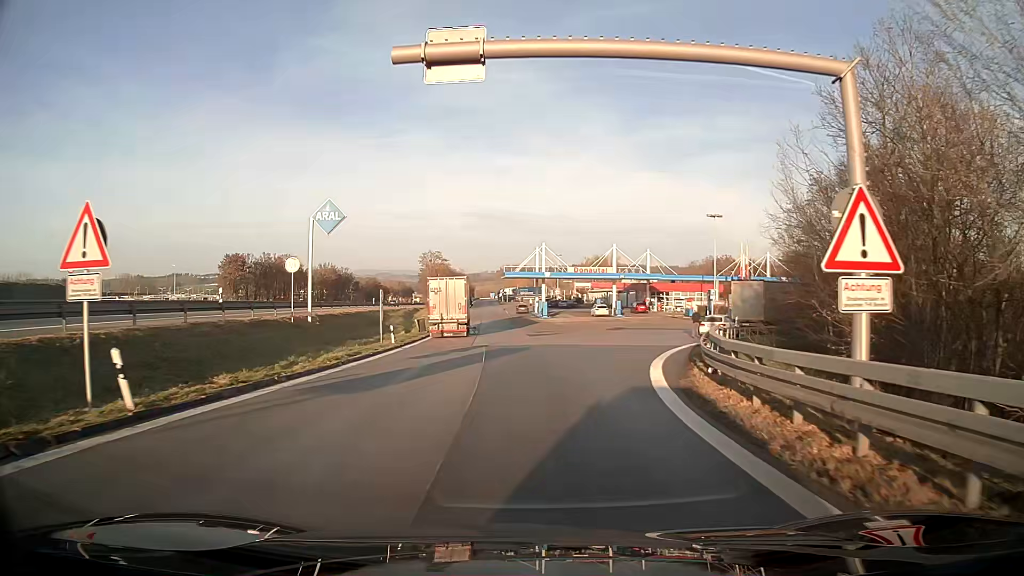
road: service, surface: asphalt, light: Day
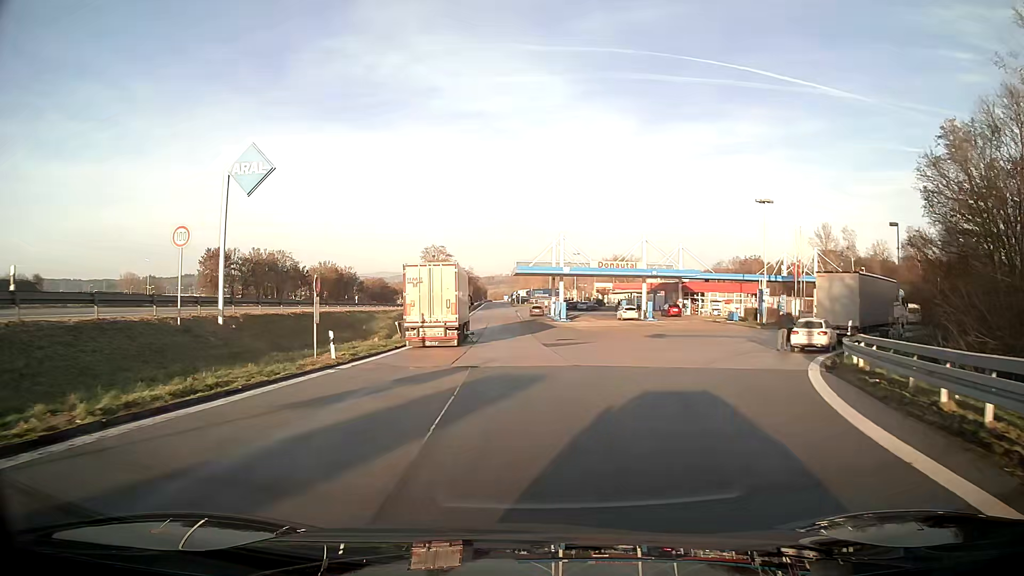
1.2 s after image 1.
(-0.1, +13.0) m; -1°
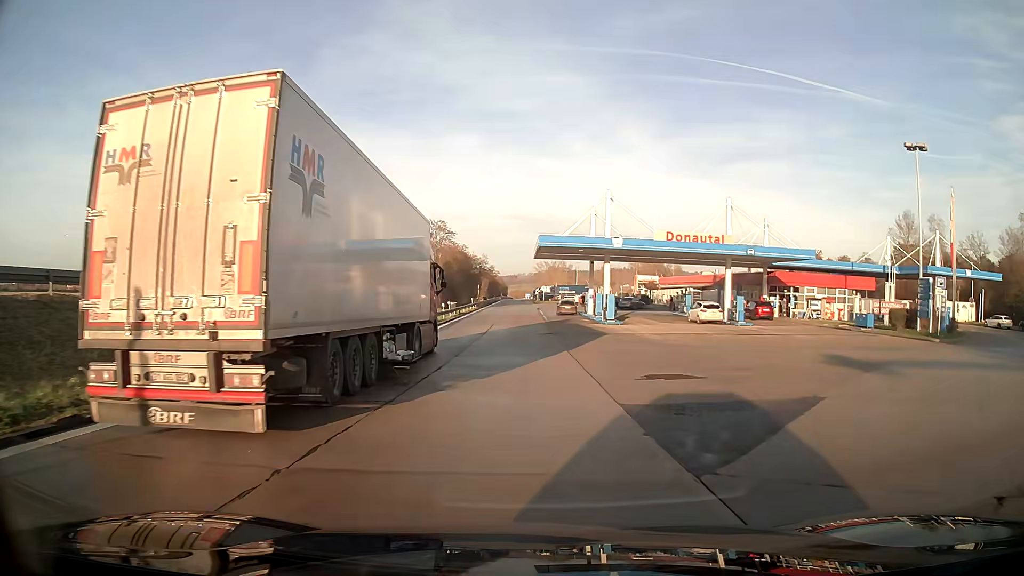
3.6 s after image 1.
(-0.5, +25.3) m; -2°
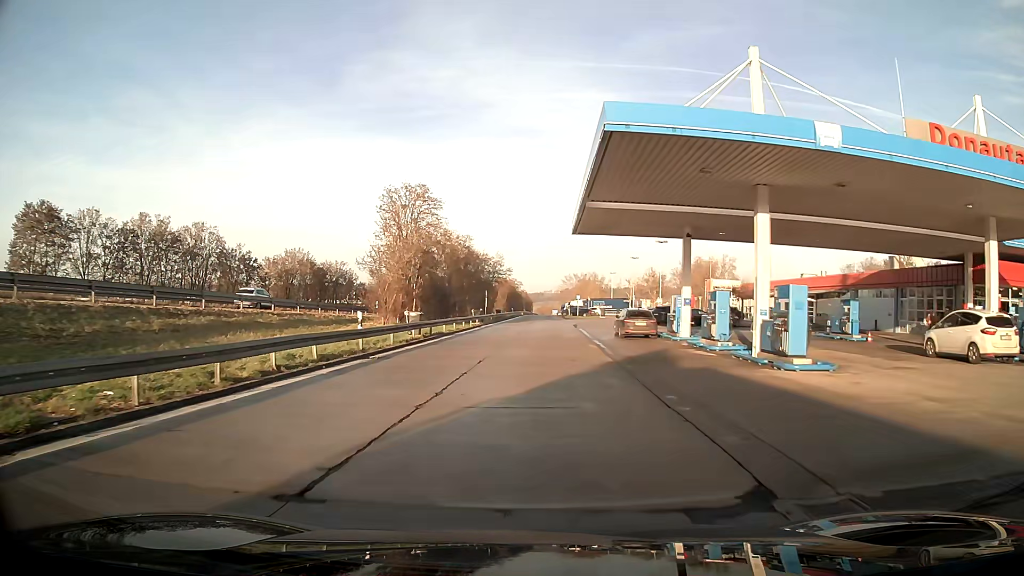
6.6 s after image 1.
(-0.6, +30.0) m; -2°
